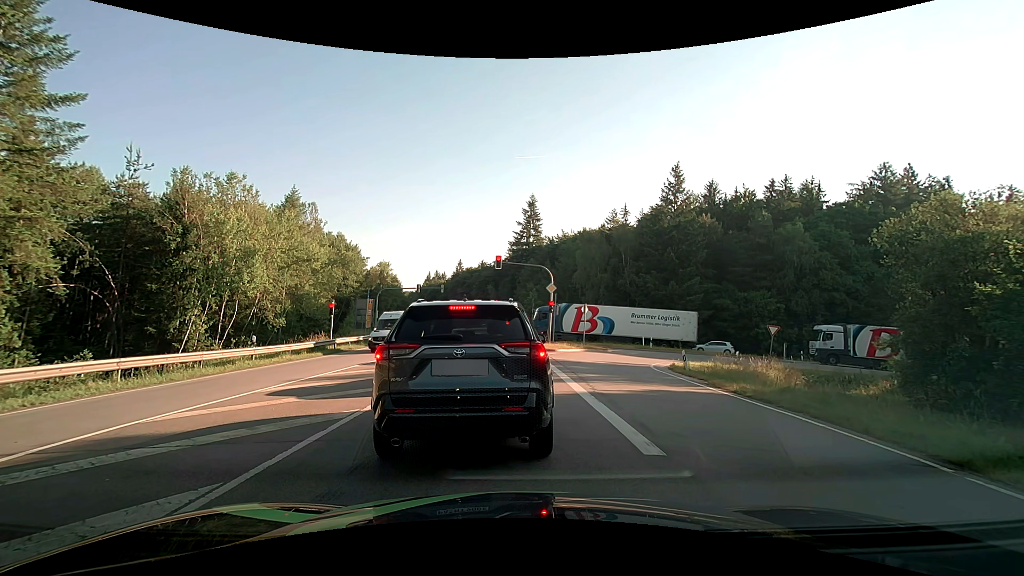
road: secondary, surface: asphalt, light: Day
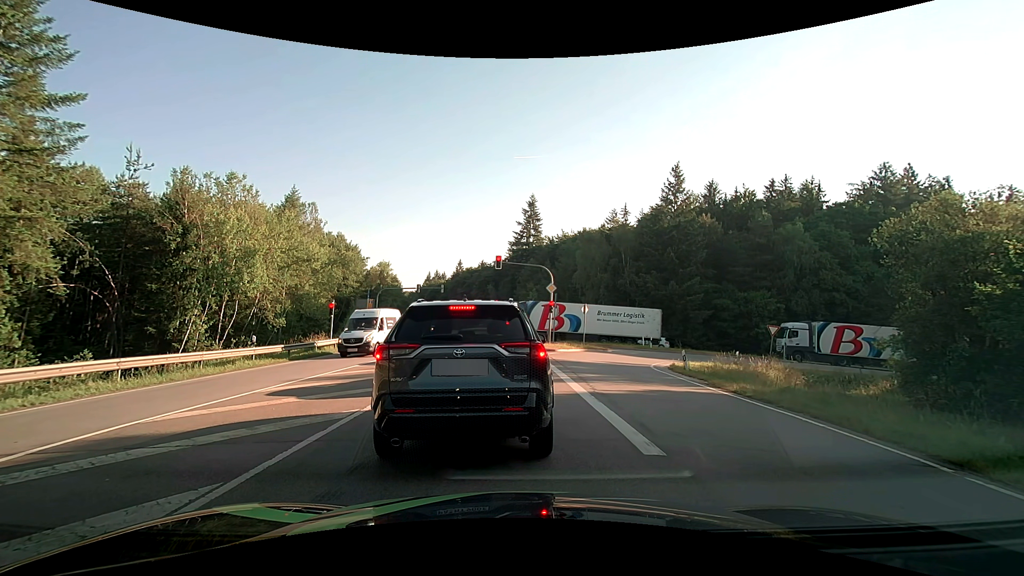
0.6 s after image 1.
(0.0, 0.0) m; 0°
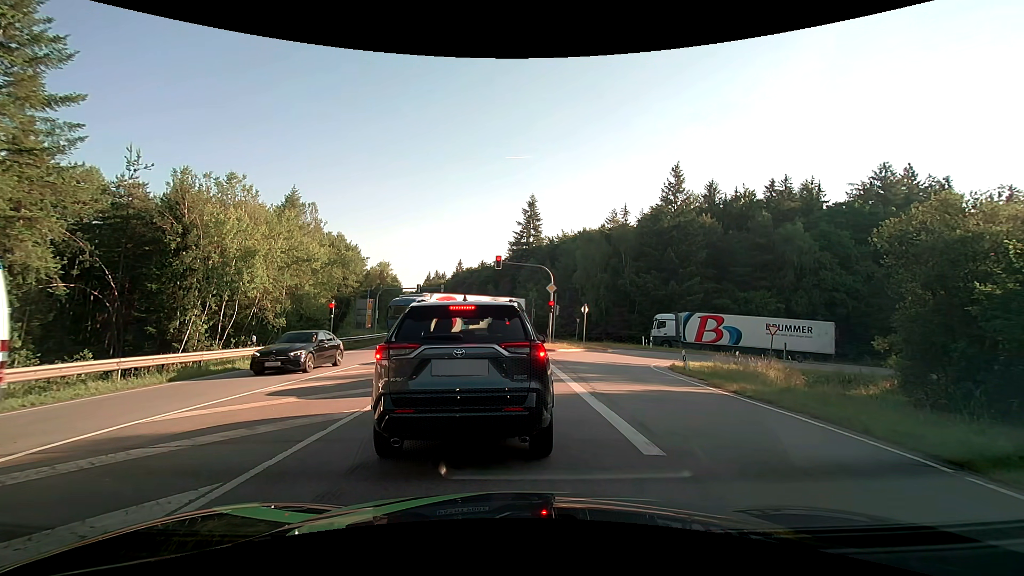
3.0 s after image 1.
(0.0, 0.0) m; 0°
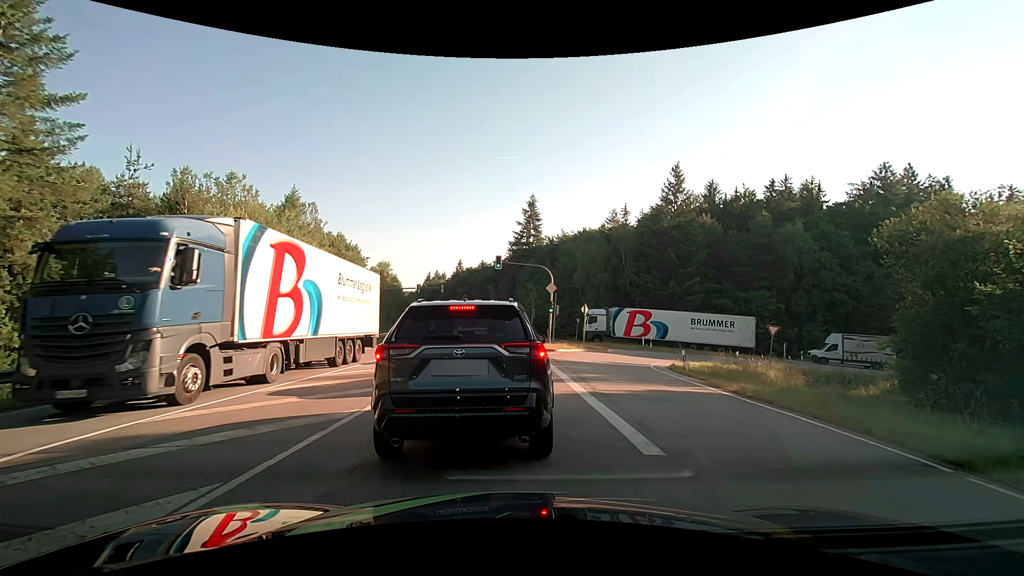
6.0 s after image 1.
(0.0, 0.0) m; 0°
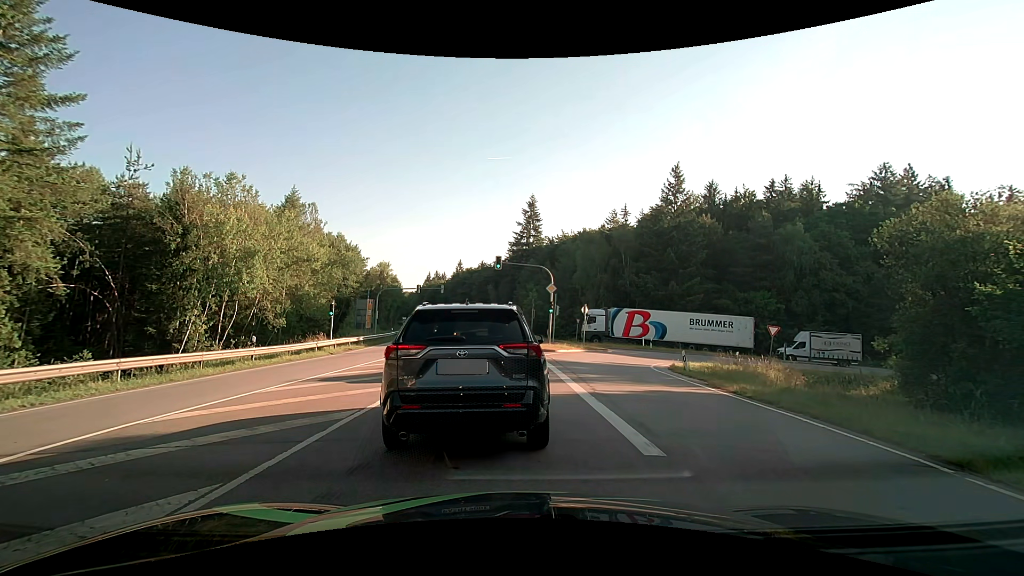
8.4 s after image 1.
(0.0, 0.0) m; 0°
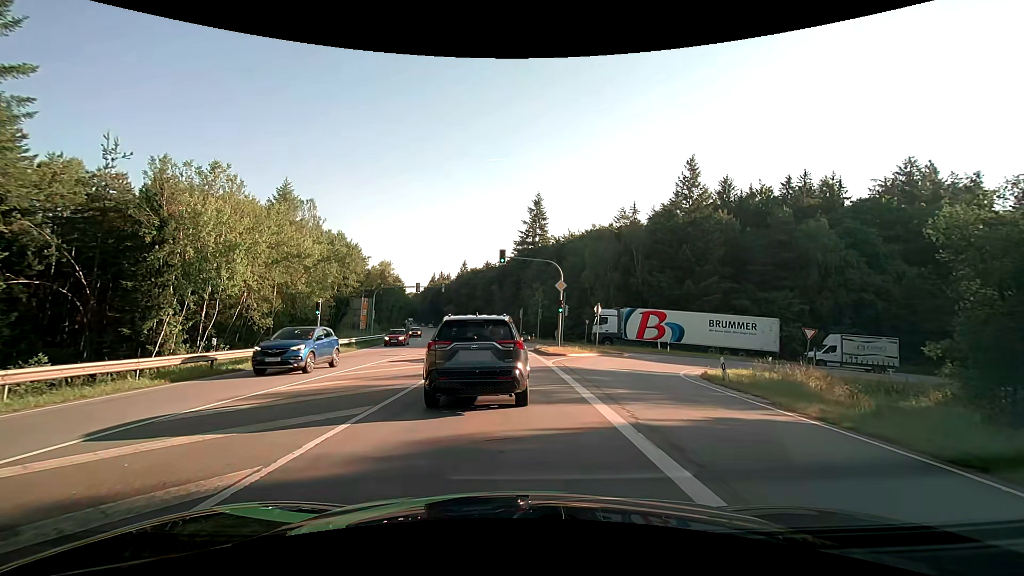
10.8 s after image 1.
(0.0, +3.8) m; -1°
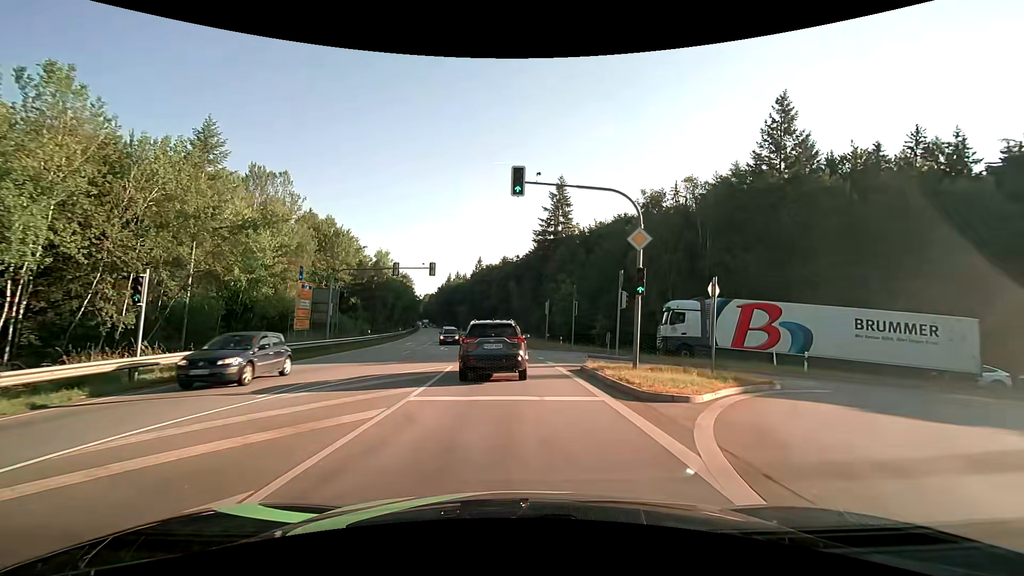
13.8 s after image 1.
(-0.3, +17.7) m; -2°
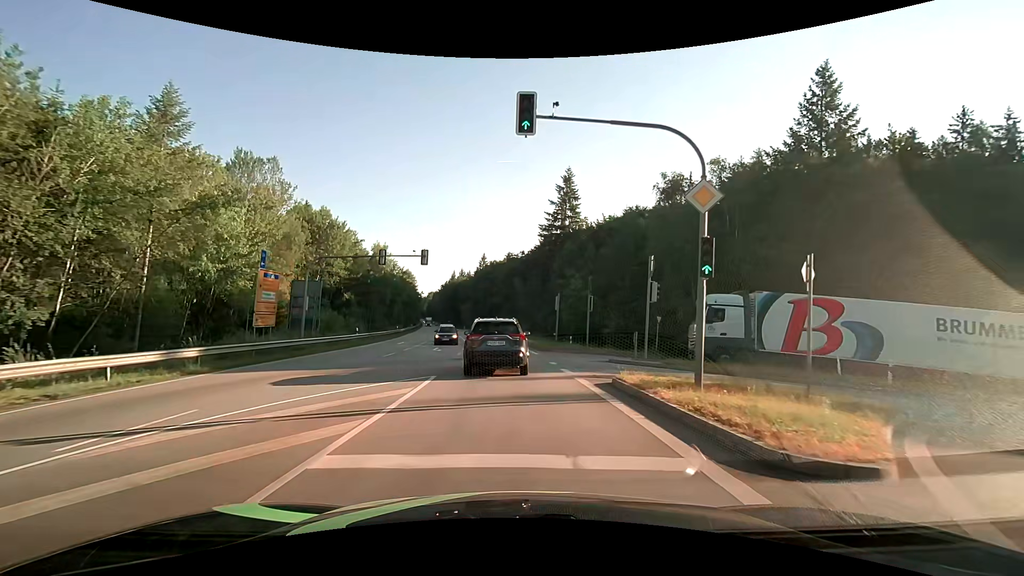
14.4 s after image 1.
(0.0, +5.1) m; -1°
(0, +10) (0, +20) (-1, +30) (-2, +40) (-3, +50) (-4, +60) (-5, +70) (-7, +80) (-8, +89) (-10, +99) m
